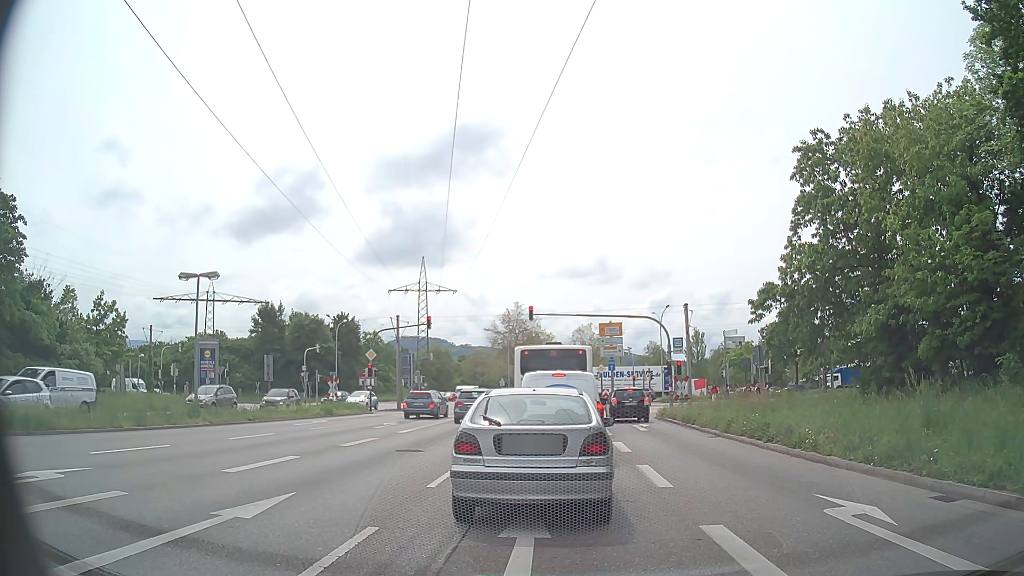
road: primary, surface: asphalt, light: Day
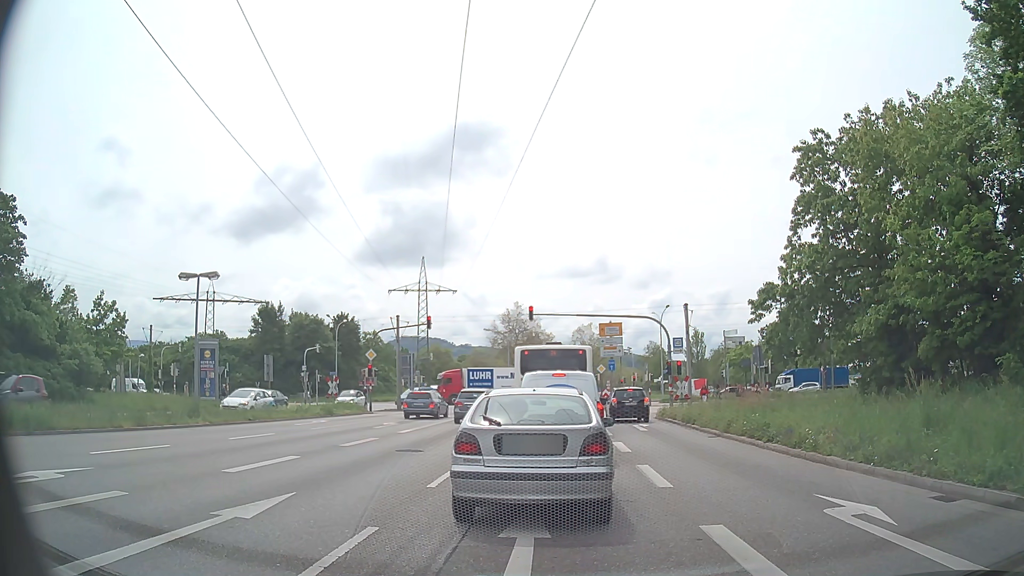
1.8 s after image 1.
(0.0, 0.0) m; 0°
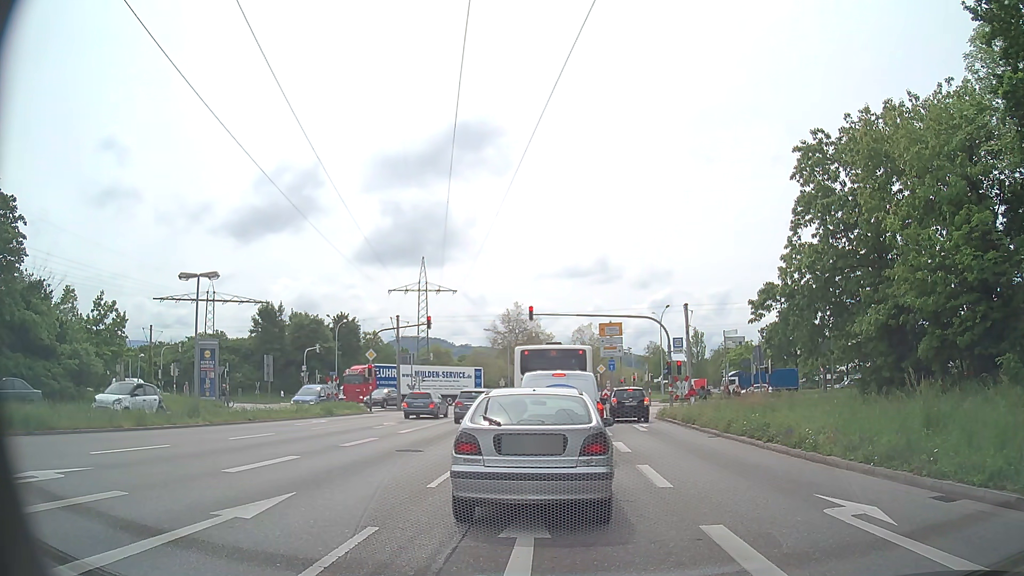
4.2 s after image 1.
(0.0, 0.0) m; 0°
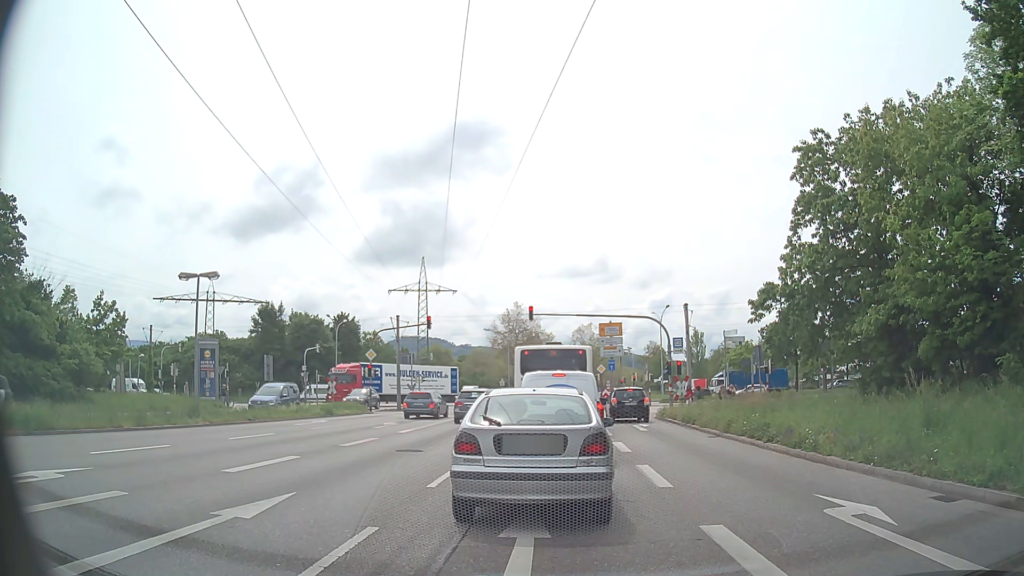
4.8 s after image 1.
(0.0, 0.0) m; 0°
